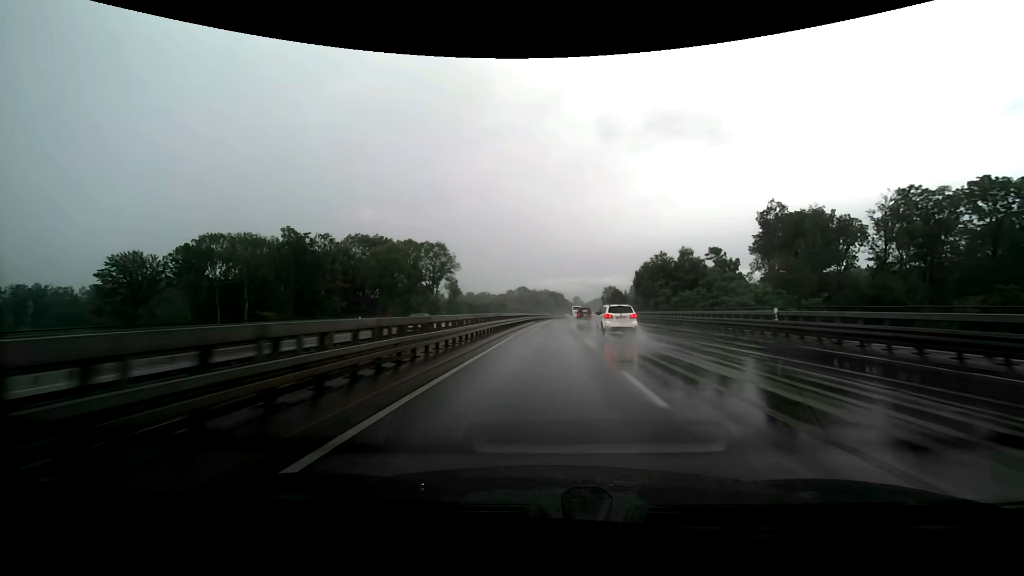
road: trunk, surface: asphalt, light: Day
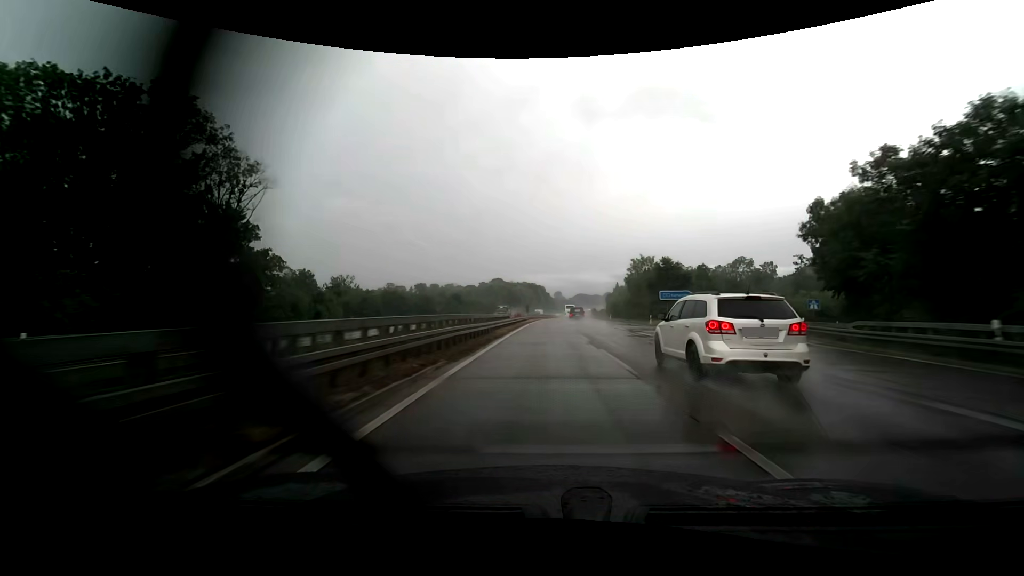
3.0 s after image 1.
(+2.0, +77.6) m; +3°
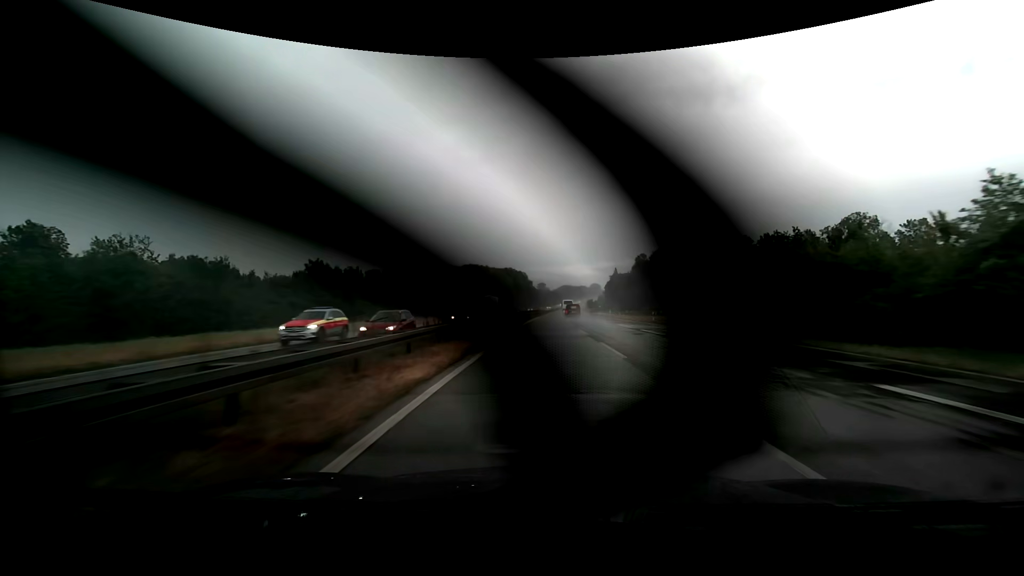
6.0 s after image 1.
(+0.7, +82.7) m; +2°
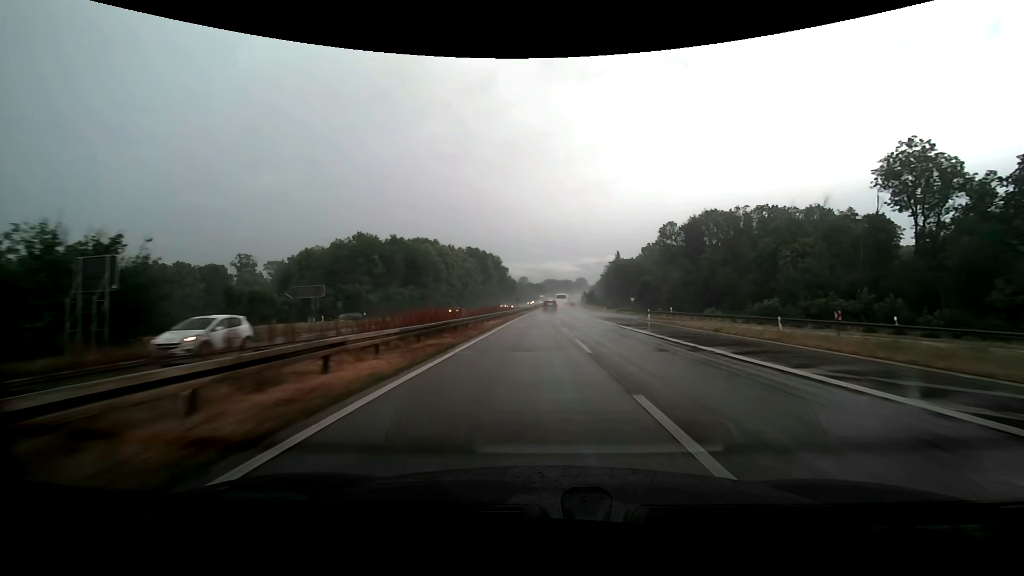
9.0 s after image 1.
(+1.6, +83.8) m; +2°
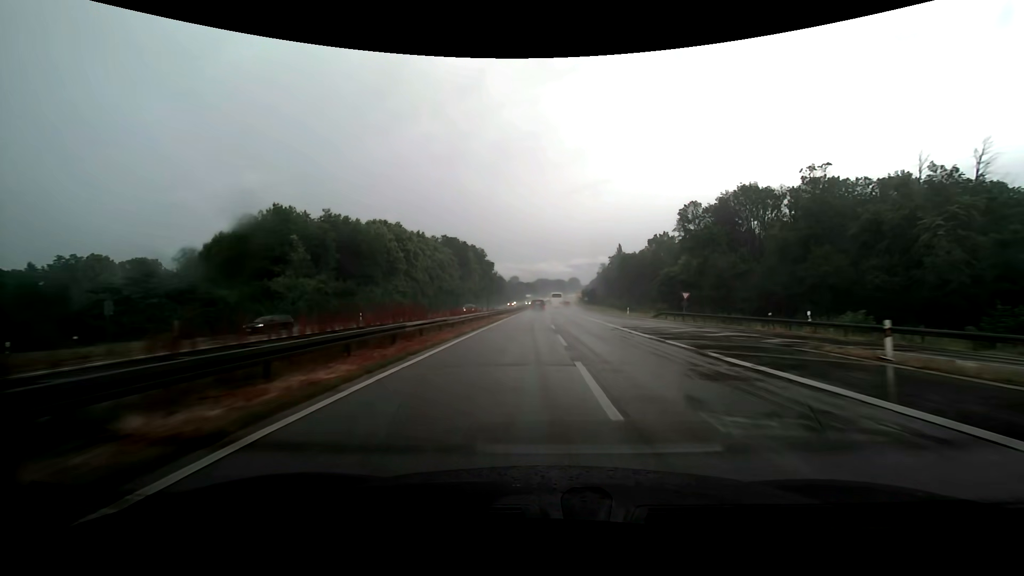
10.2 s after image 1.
(+0.2, +33.3) m; +1°
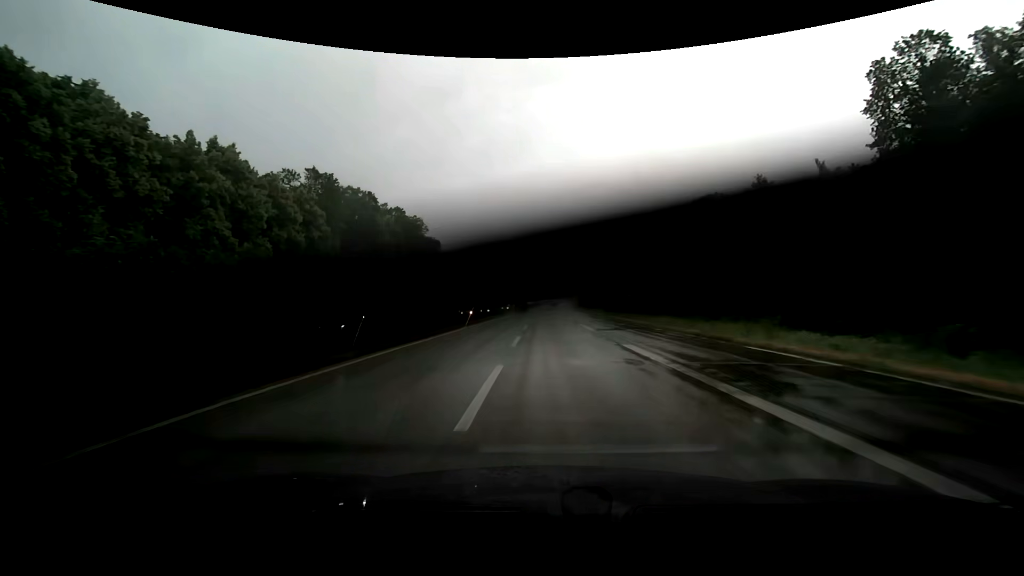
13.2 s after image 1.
(+1.5, +83.7) m; +2°
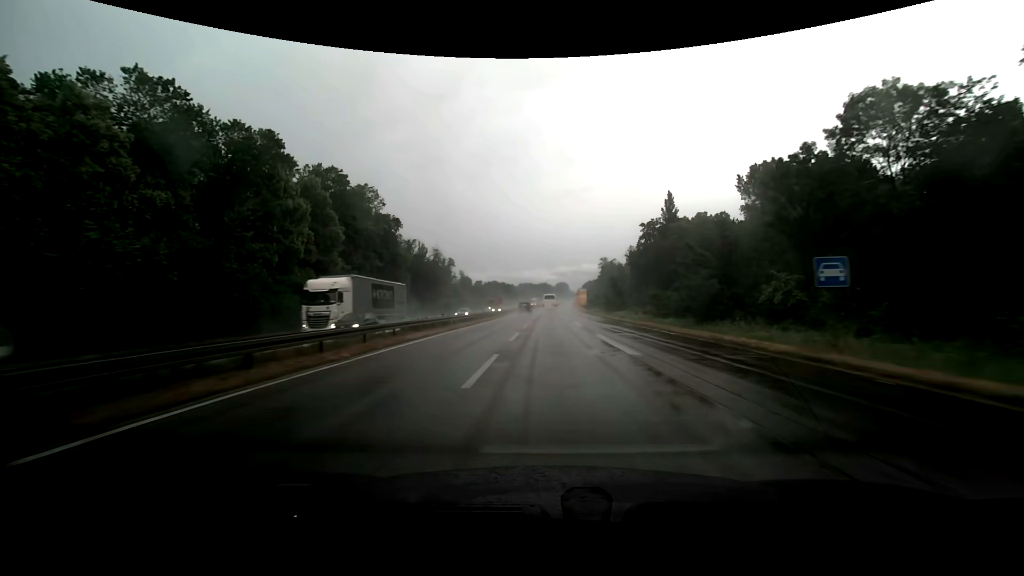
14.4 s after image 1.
(+0.1, +33.8) m; 0°
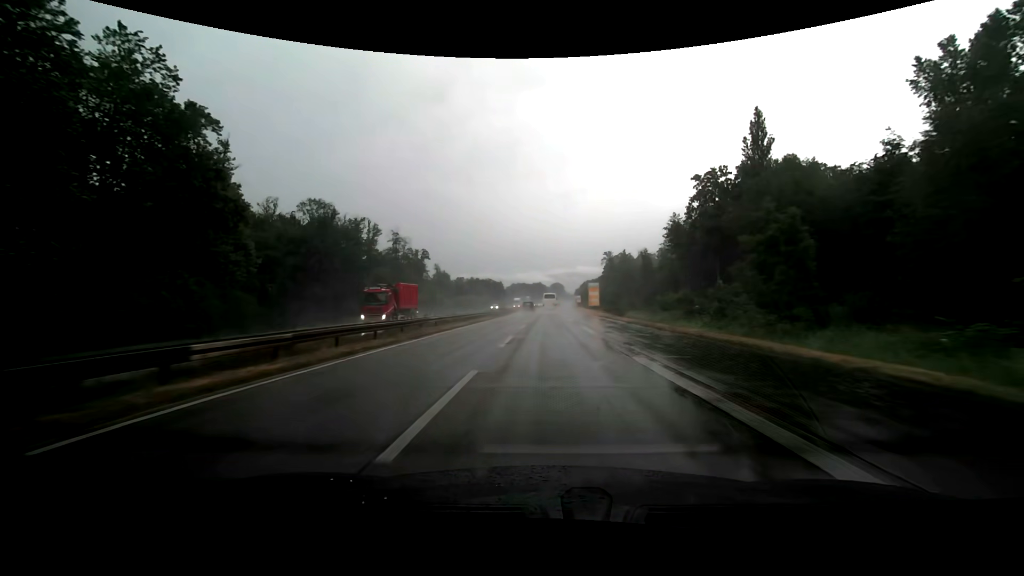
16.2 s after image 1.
(0.0, +50.7) m; 0°
(0, +10) (0, +20) (0, +30) (0, +40) (0, +50) (+1, +60) (+1, +70) (+1, +80) (+1, +90) (+1, +100) m
